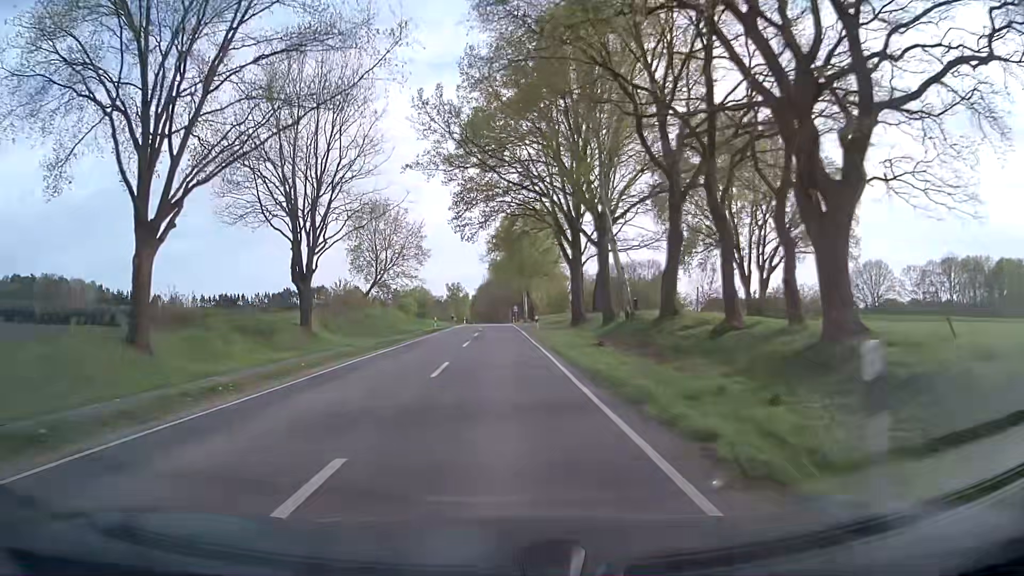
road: secondary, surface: asphalt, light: Day
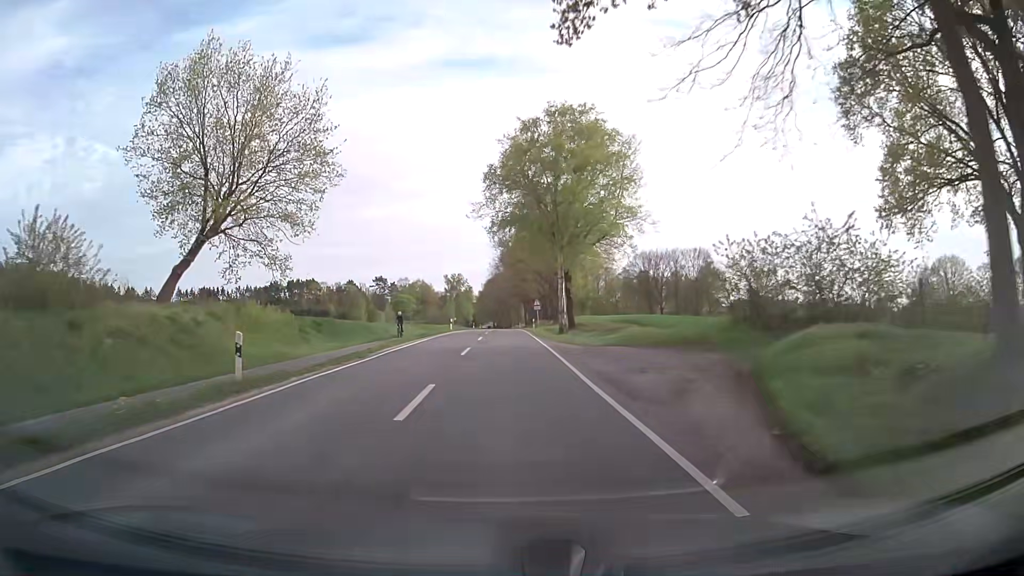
(+0.3, +42.2) m; 0°
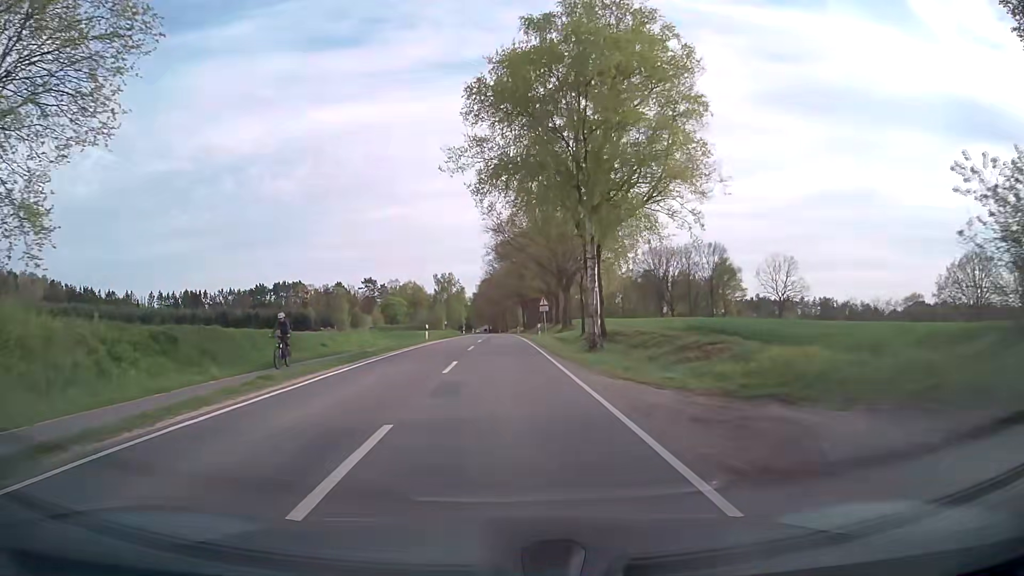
(0.0, +16.7) m; 0°
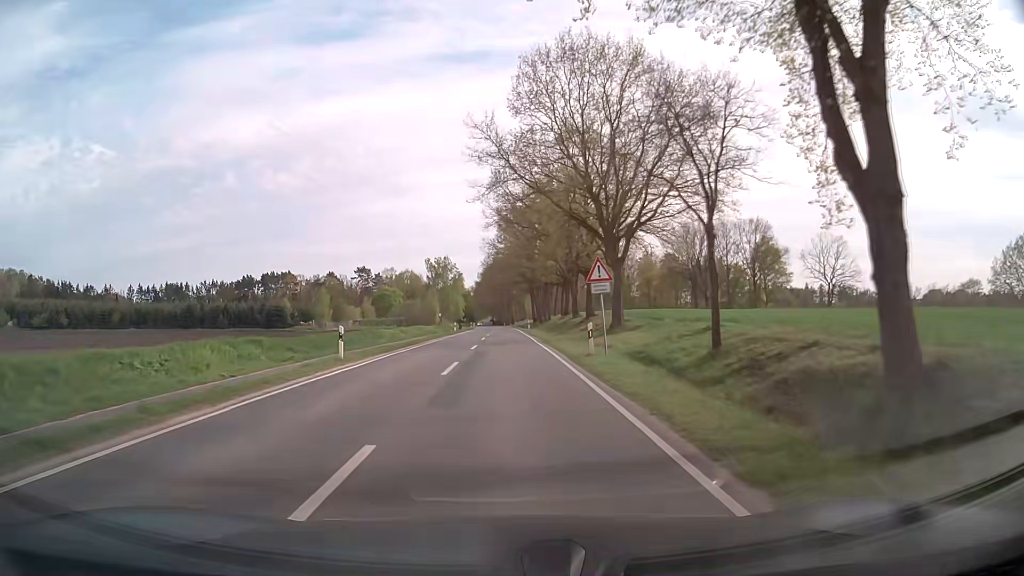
(-0.1, +25.2) m; -1°
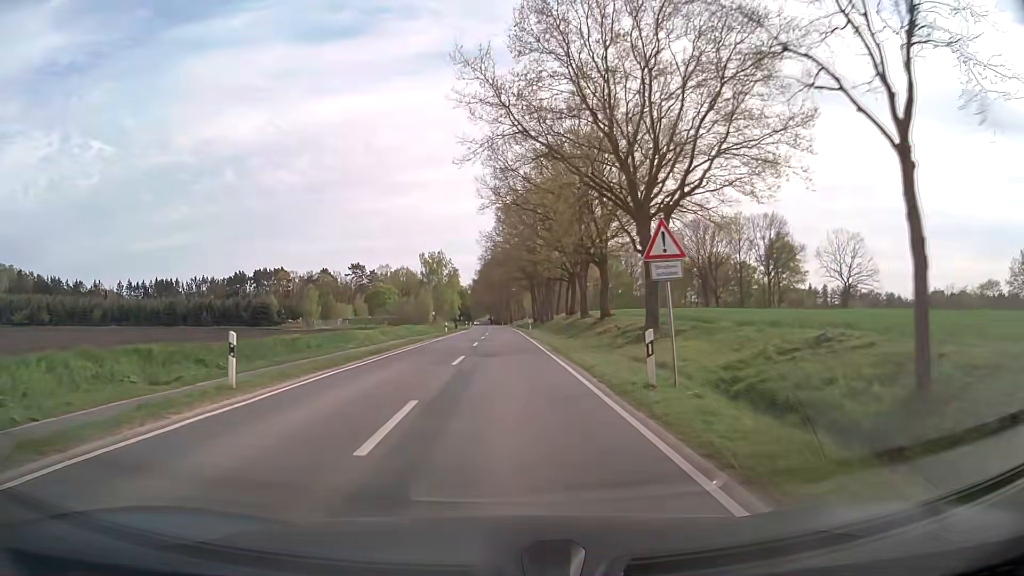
(0.0, +8.5) m; 0°
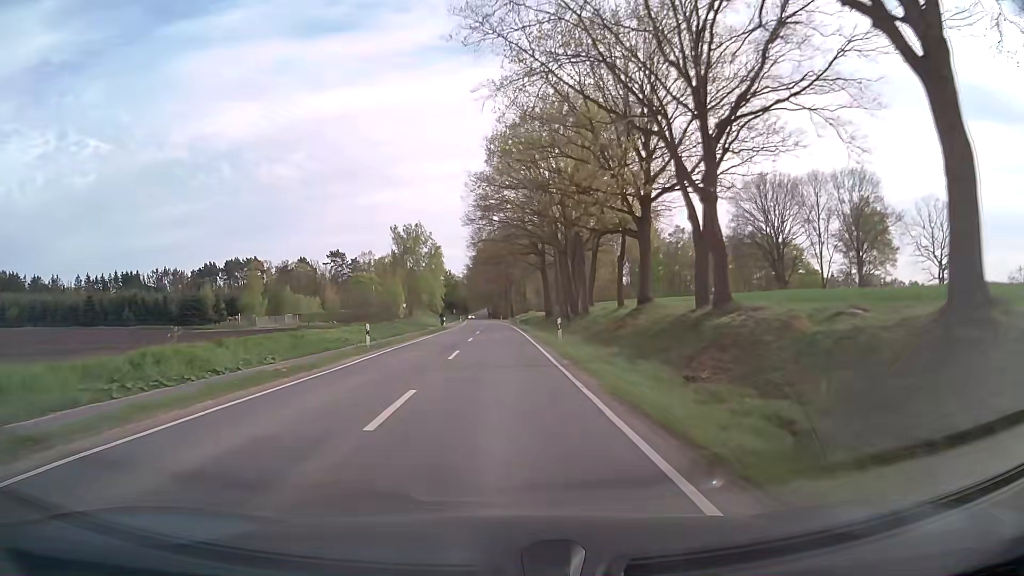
(+0.4, +34.9) m; +1°
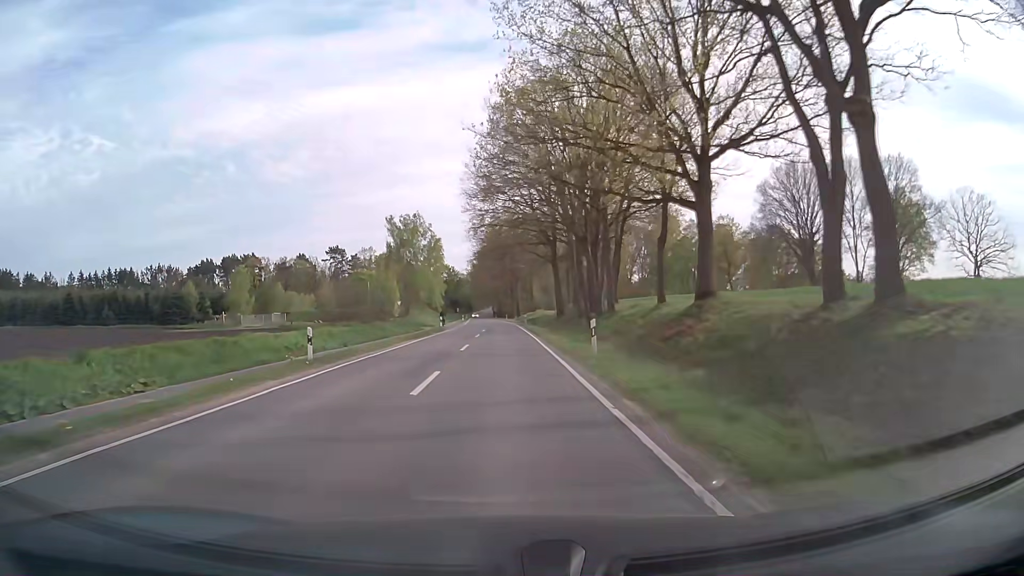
(-0.1, +8.9) m; -1°
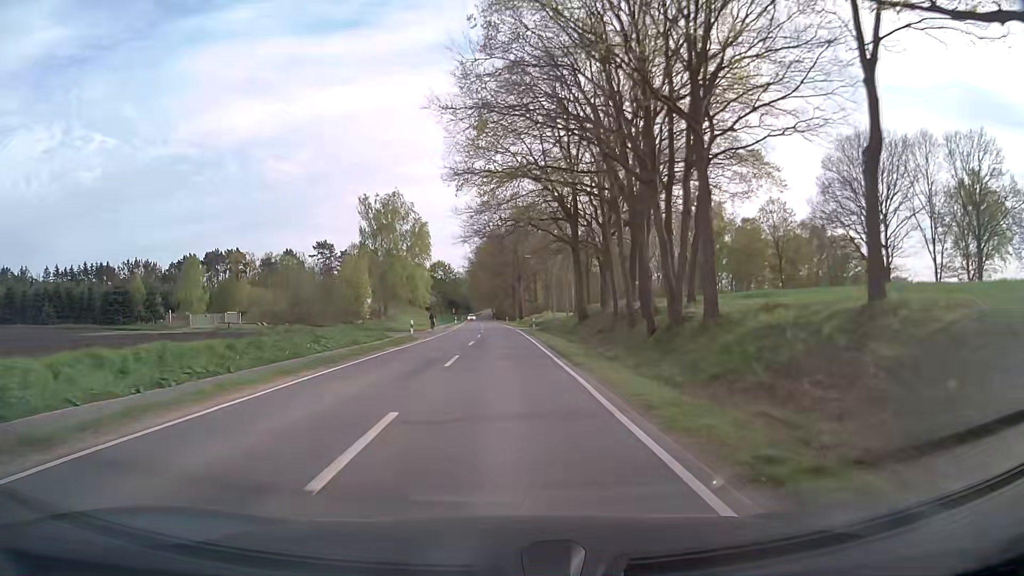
(0.0, +18.1) m; 0°
(0, +10) (0, +20) (0, +30) (0, +40) (-1, +50) (-1, +60) (-1, +70) (-2, +80) (-2, +90) (-3, +100) m
